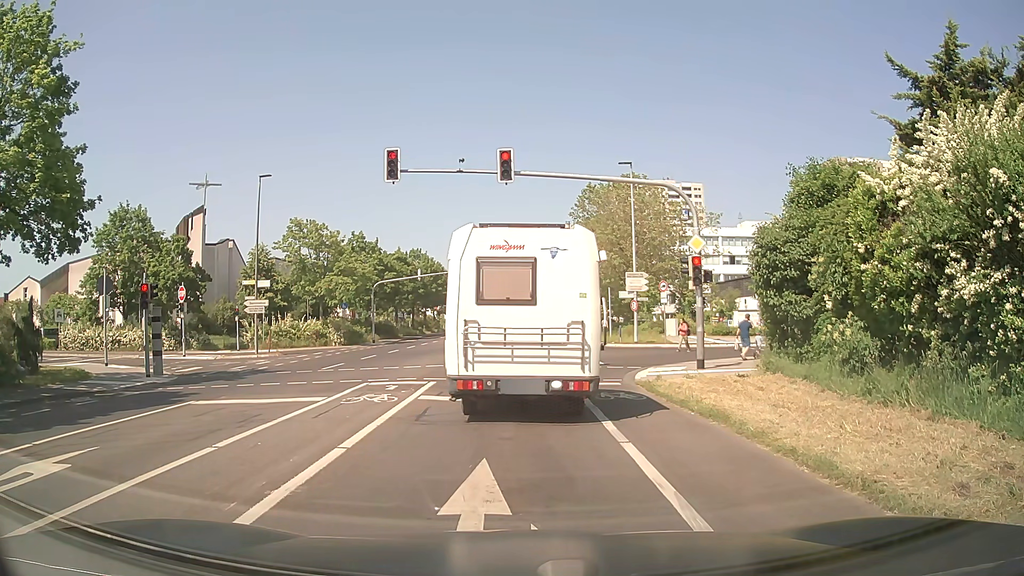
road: secondary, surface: asphalt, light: Day
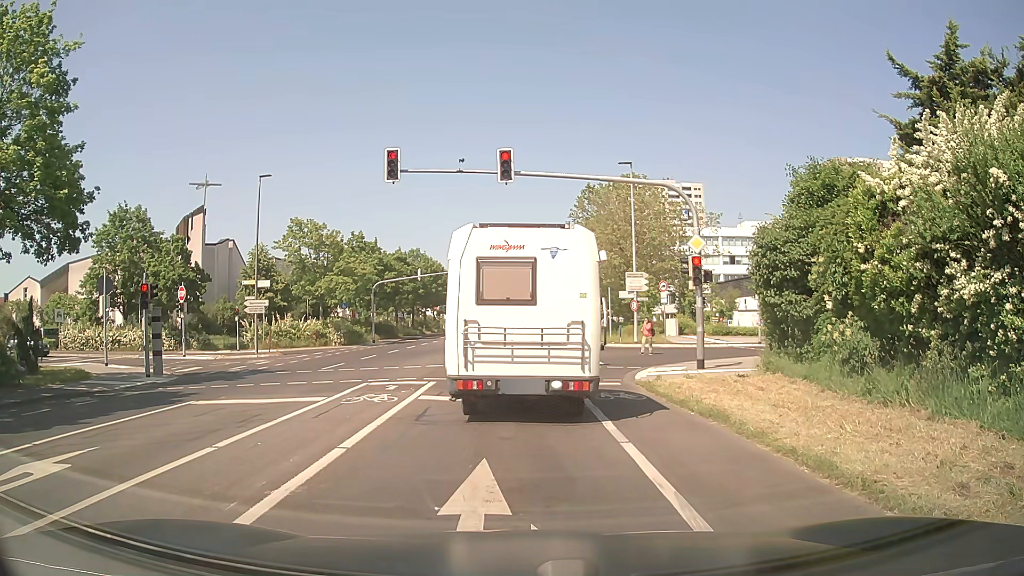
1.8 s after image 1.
(0.0, 0.0) m; 0°
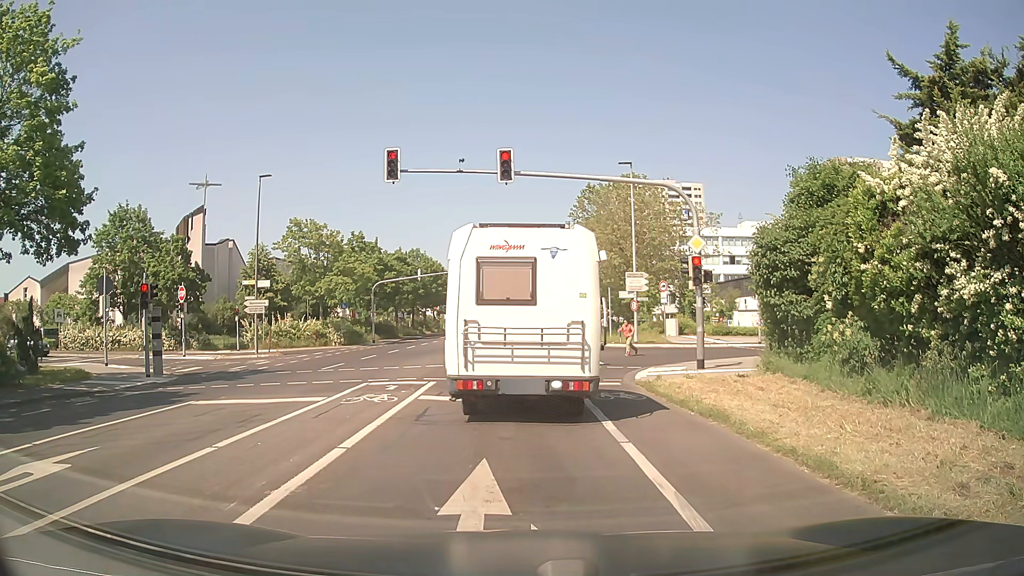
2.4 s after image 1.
(0.0, 0.0) m; 0°
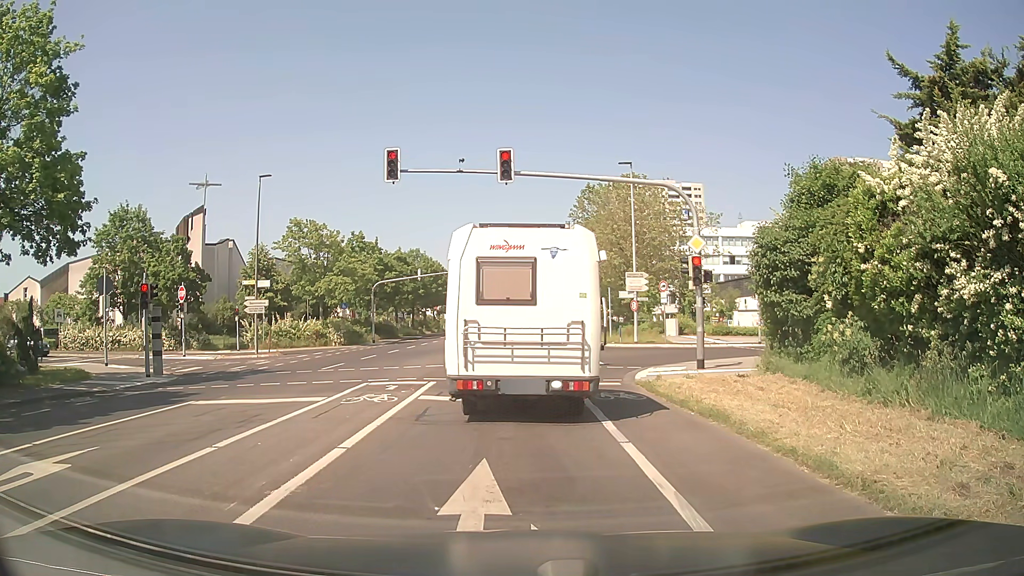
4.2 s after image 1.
(0.0, 0.0) m; 0°
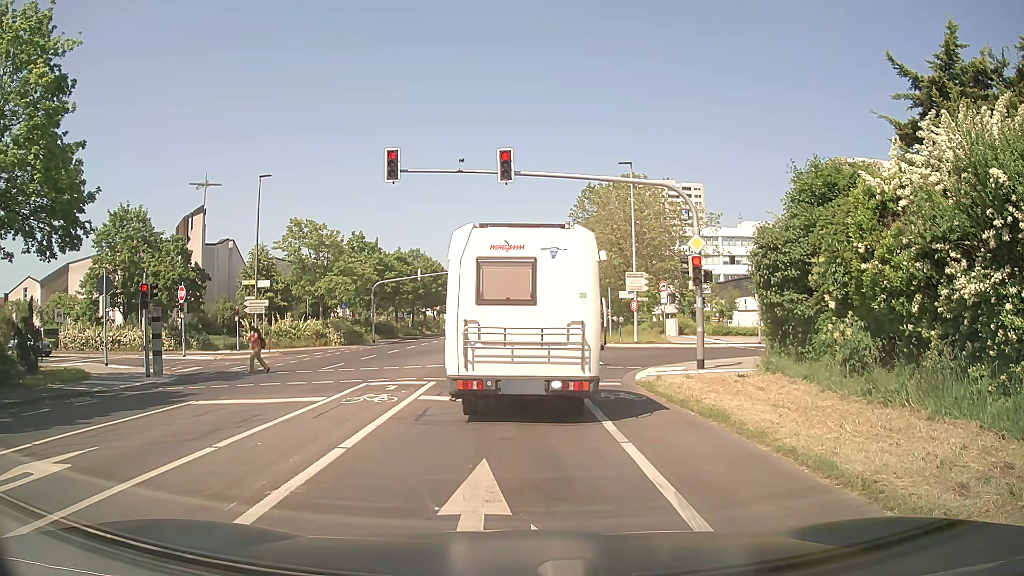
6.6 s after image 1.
(0.0, 0.0) m; 0°
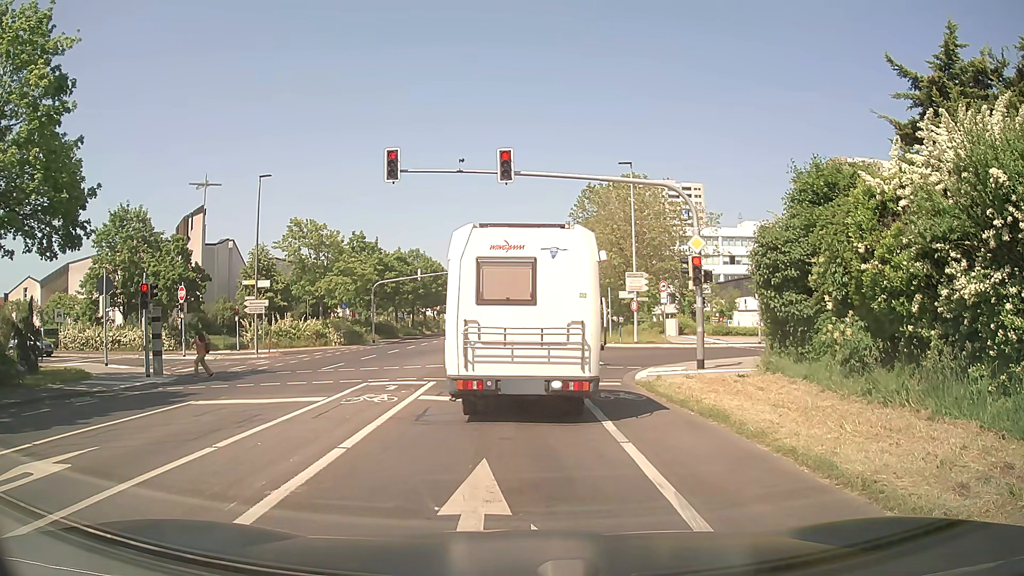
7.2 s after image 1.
(0.0, 0.0) m; 0°
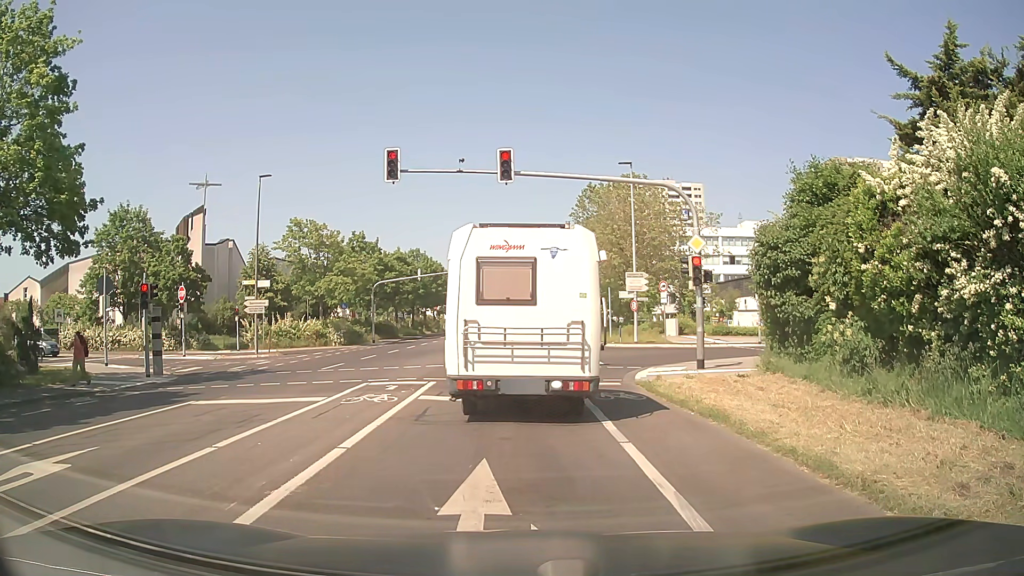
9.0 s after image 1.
(0.0, 0.0) m; 0°
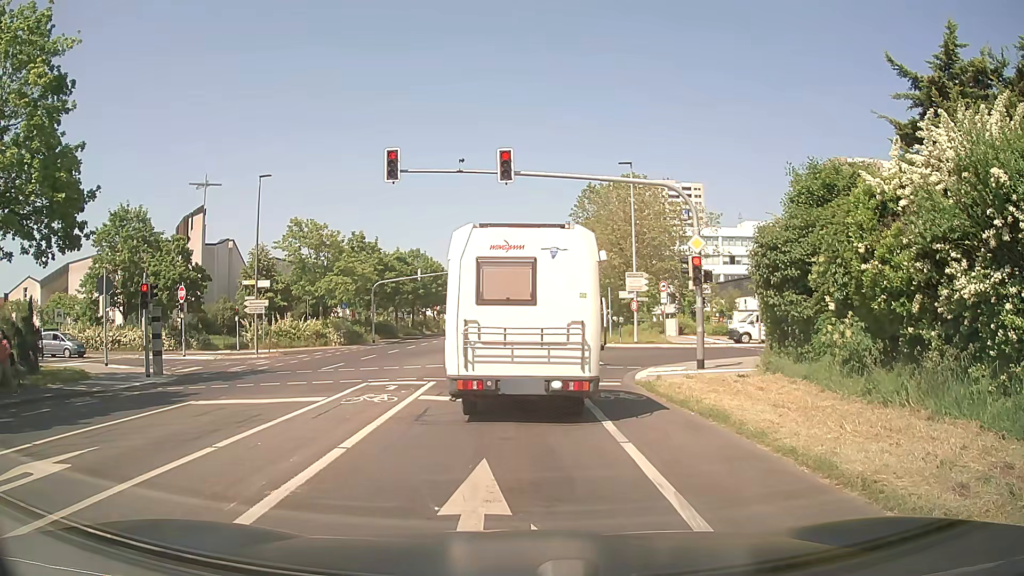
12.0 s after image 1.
(0.0, 0.0) m; 0°
(0, +10) (0, +20) (0, +30) (0, +40) (0, +50) (-1, +60) (-1, +70) (-1, +80) (-1, +90) (-1, +100) m
